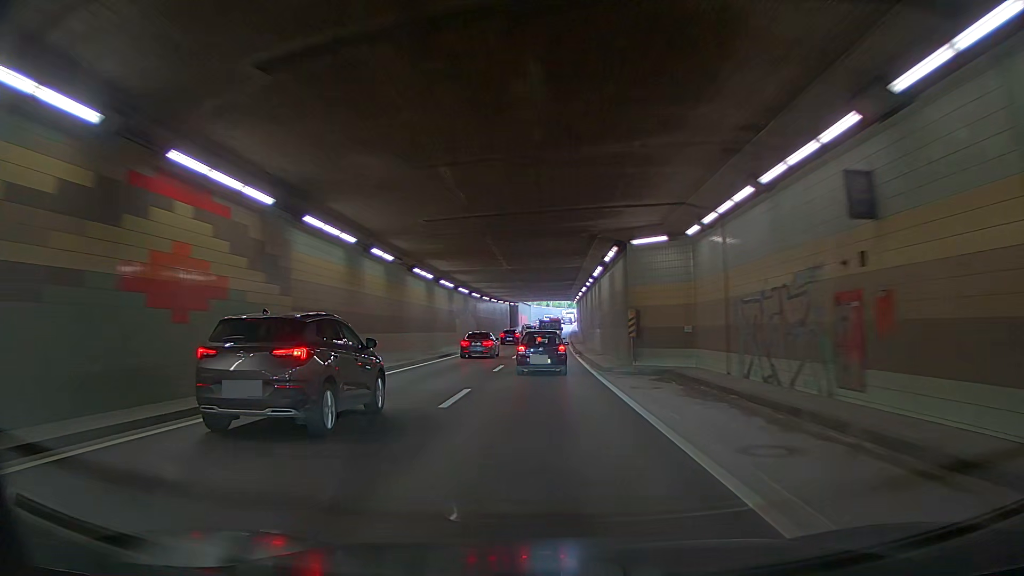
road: trunk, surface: asphalt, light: Day
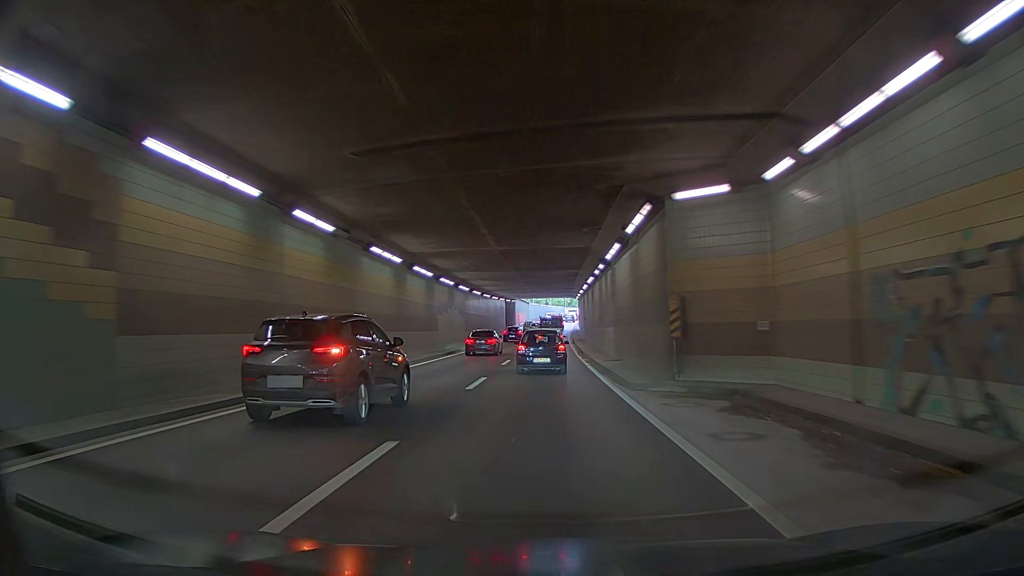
(0.0, +8.1) m; 0°
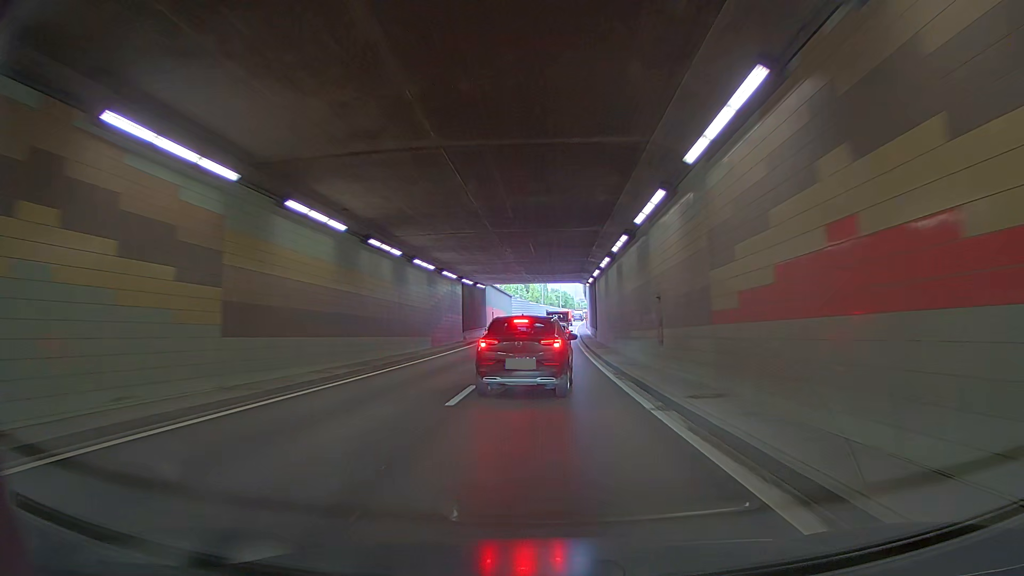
(0.0, +40.1) m; 0°
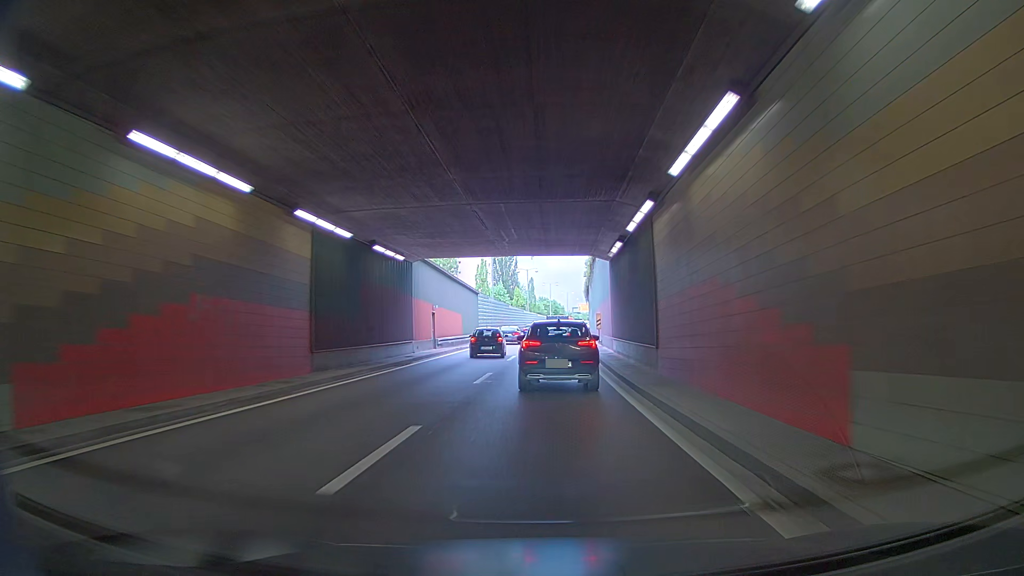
(0.0, +30.4) m; 0°
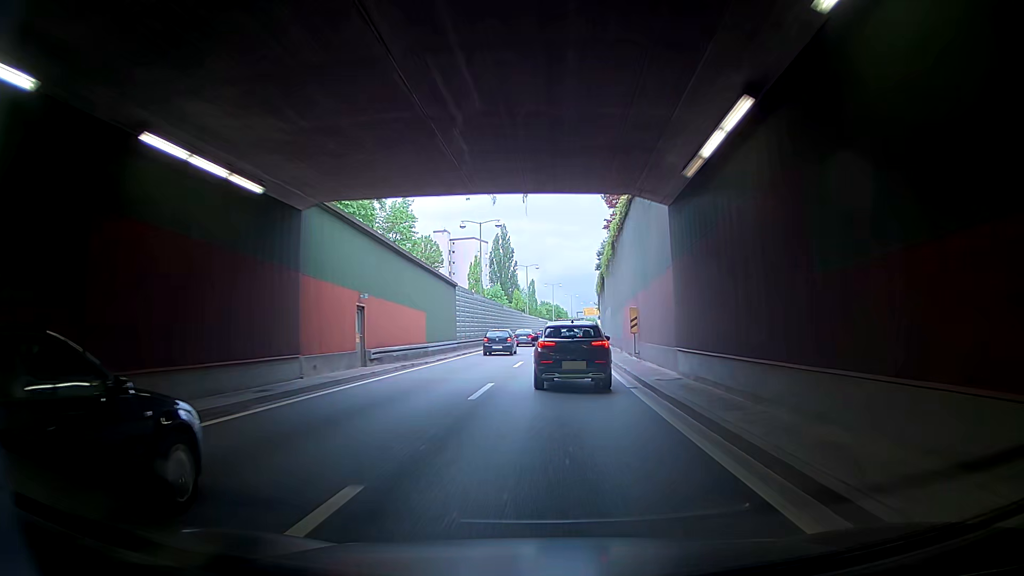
(0.0, +15.9) m; 0°
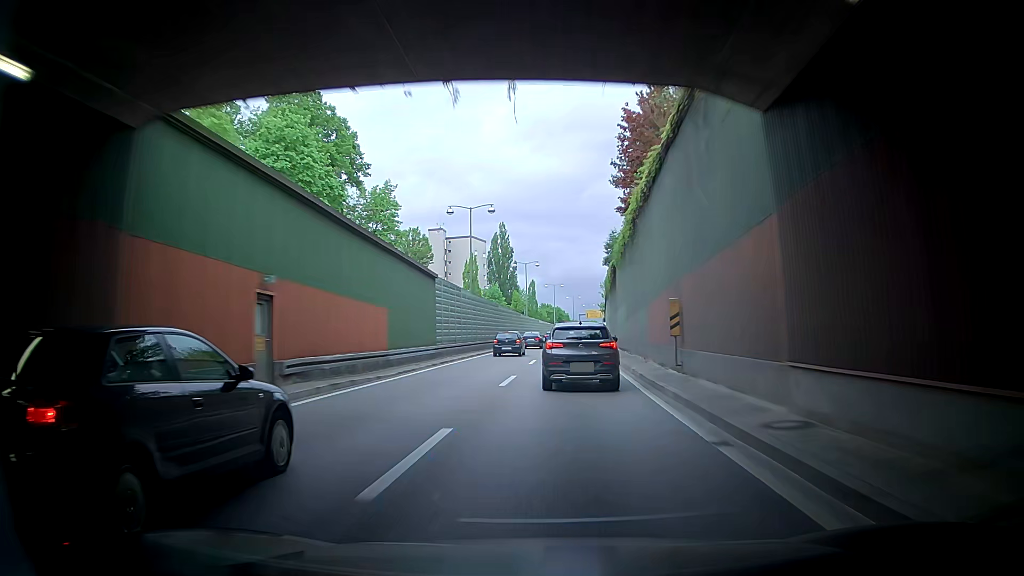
(0.0, +8.3) m; 0°
